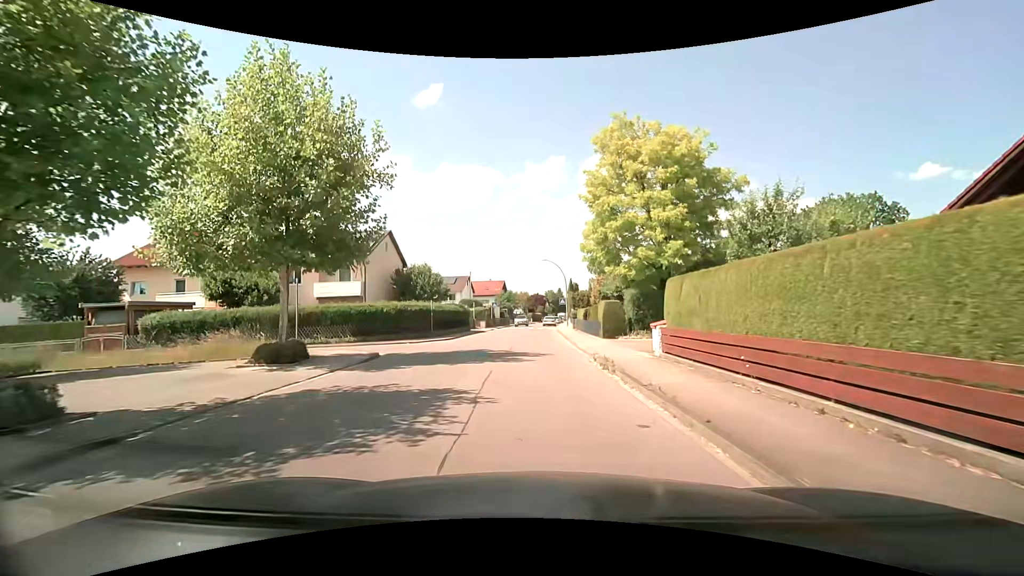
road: residential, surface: asphalt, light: Day
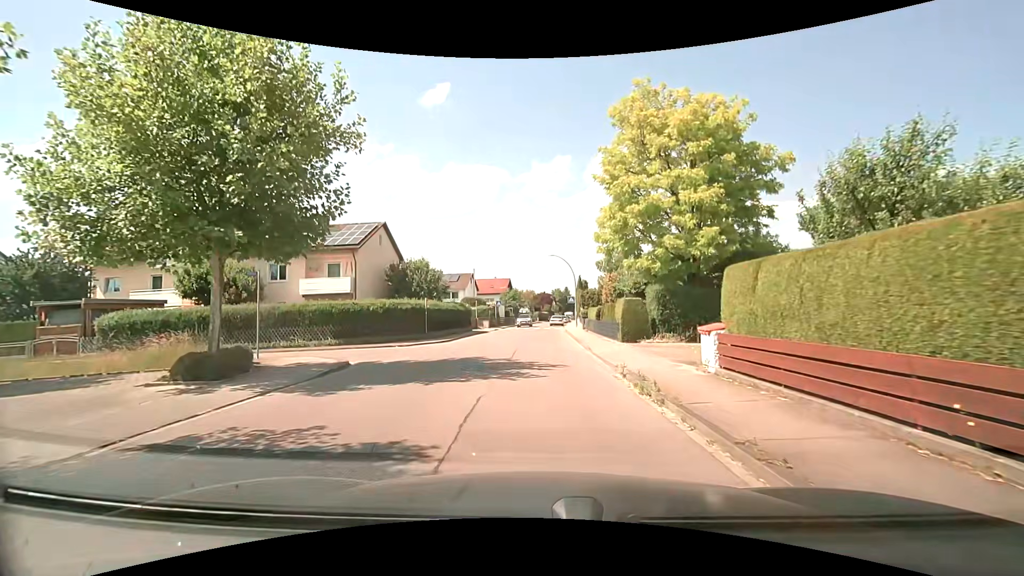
(0.0, +3.7) m; 0°
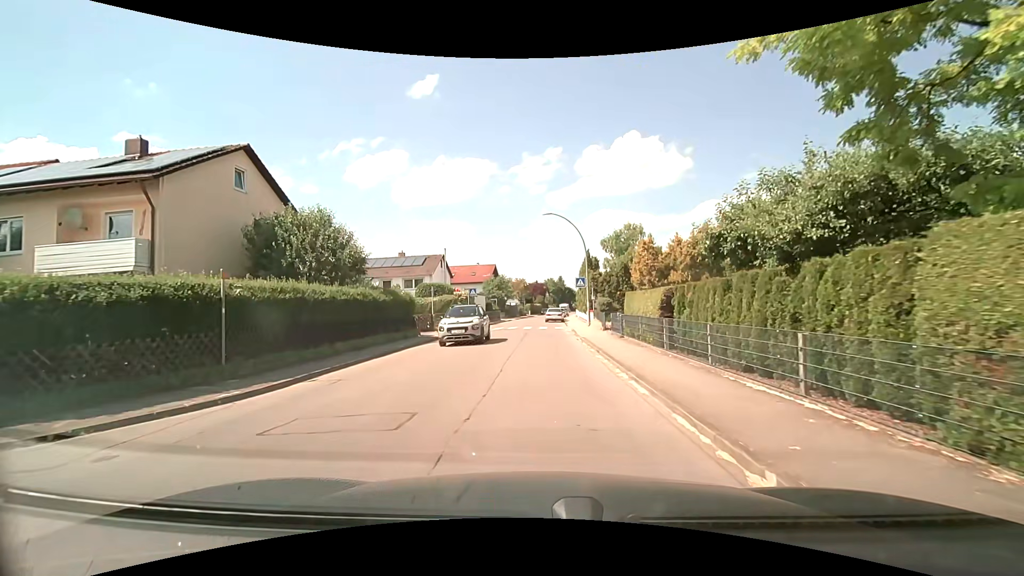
(0.0, +18.6) m; 0°
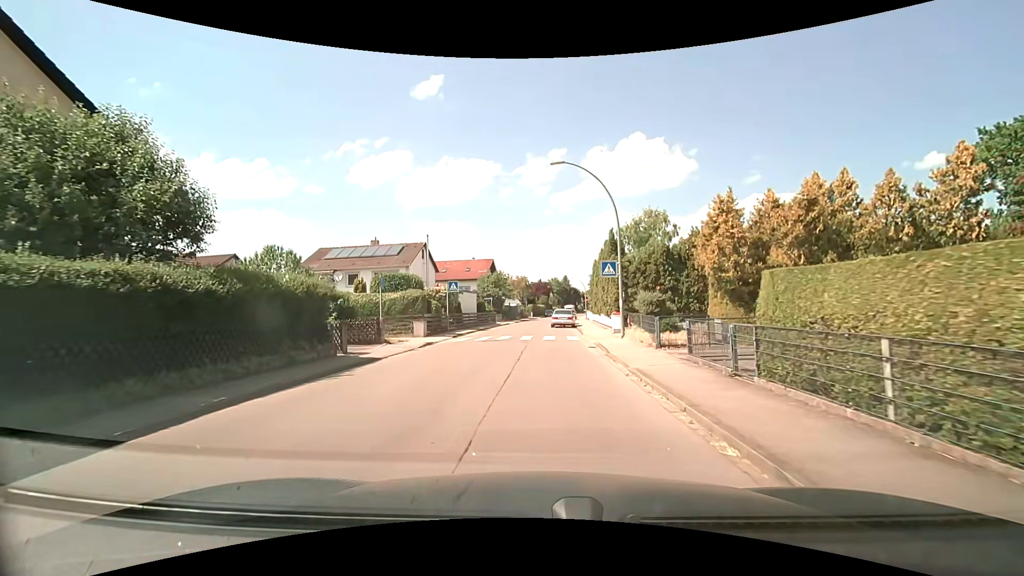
(0.0, +11.6) m; 0°
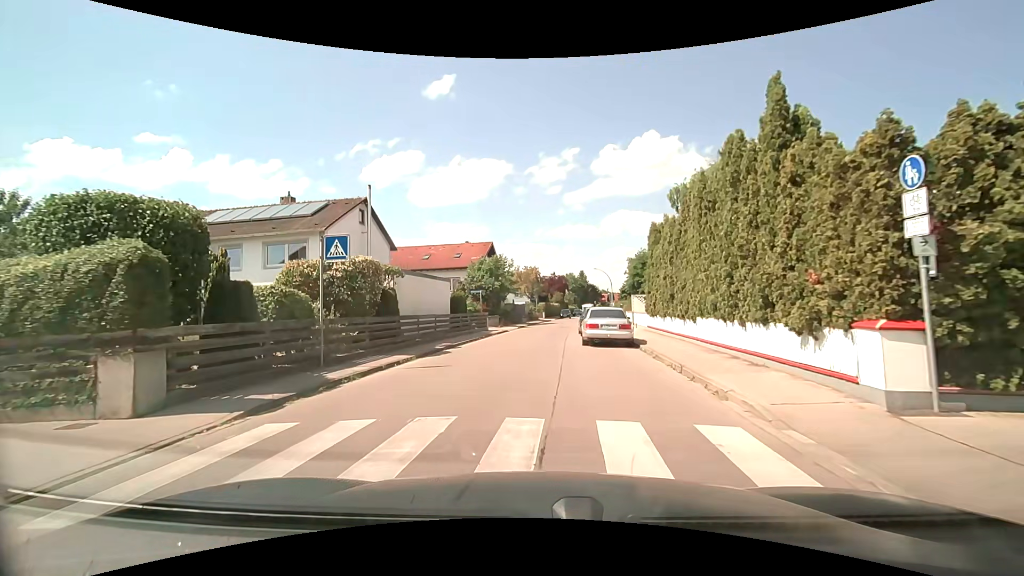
(0.0, +20.1) m; -1°
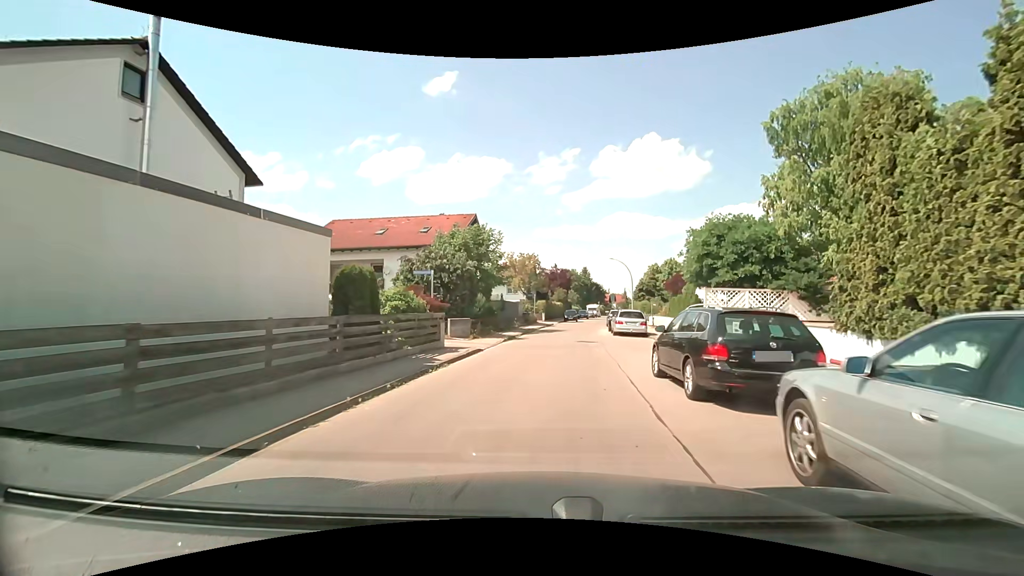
(-0.3, +17.5) m; 0°
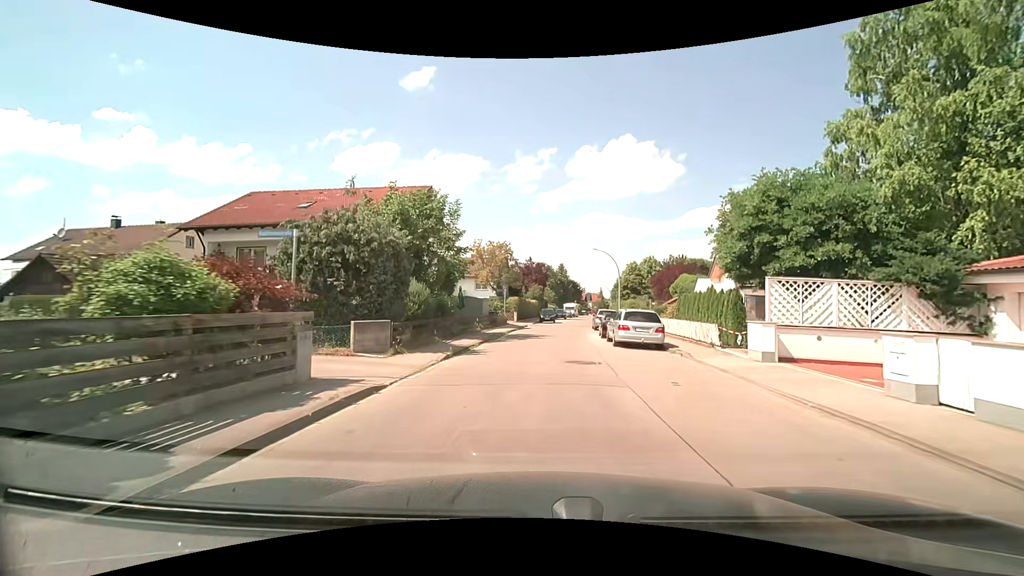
(+0.3, +9.1) m; +3°
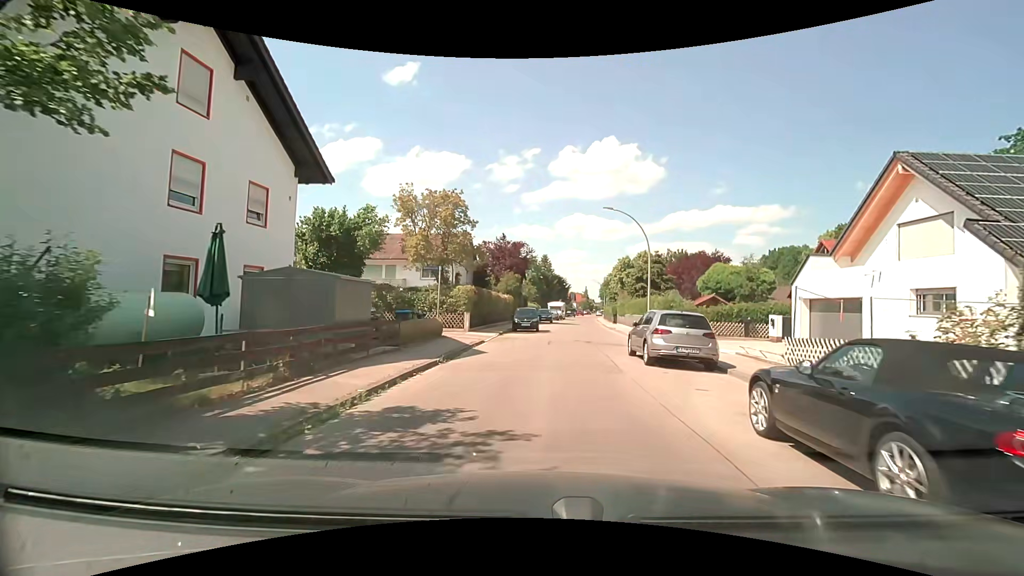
(+0.6, +21.2) m; +2°
(0, +10) (+1, +20) (+3, +30) (+4, +40) (+5, +50) (+6, +60) (+8, +70) (+9, +79) (+10, +89) (+9, +99) m
